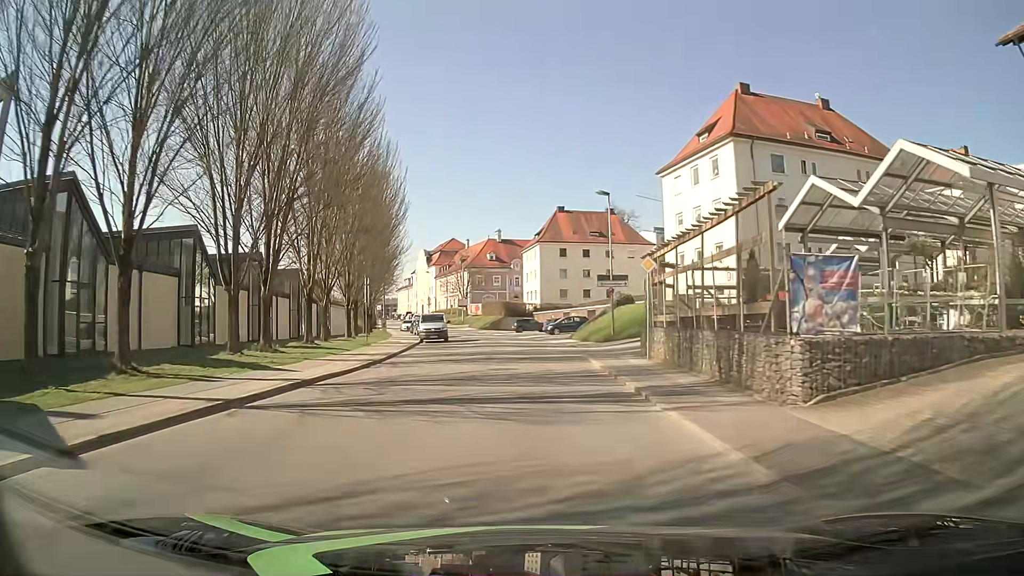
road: tertiary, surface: asphalt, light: Day
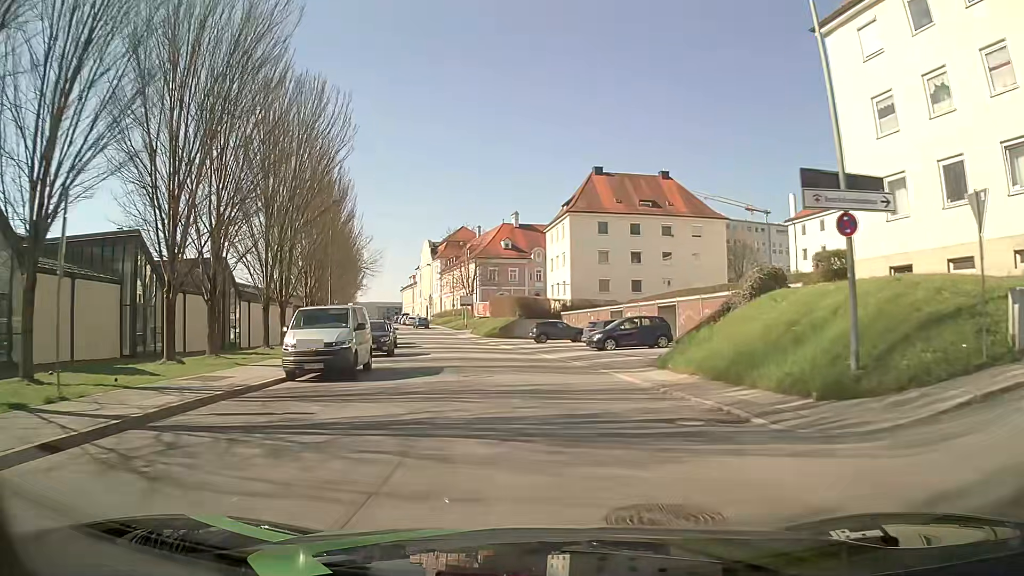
(-0.7, +27.1) m; -3°
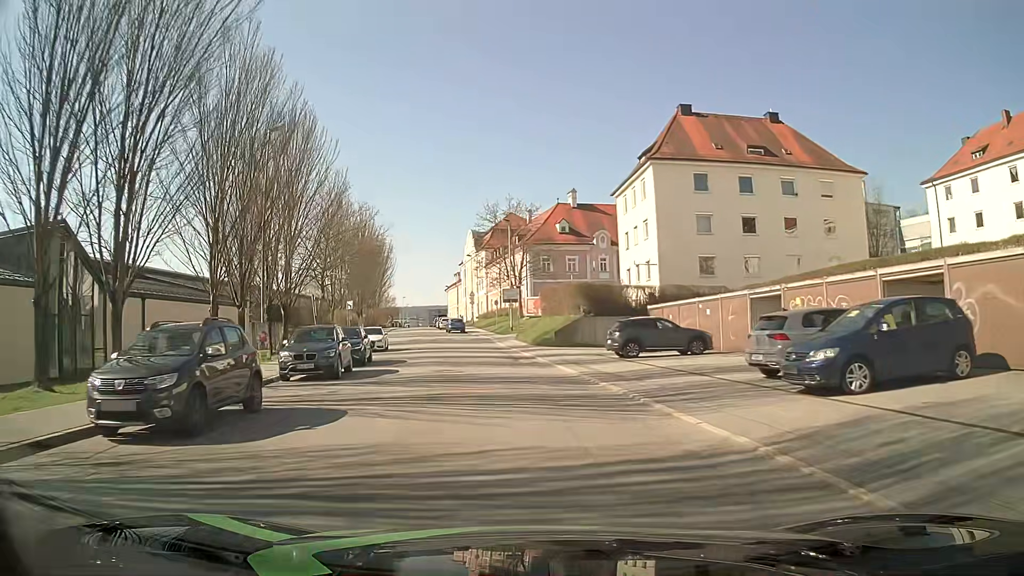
(-0.6, +20.5) m; -4°
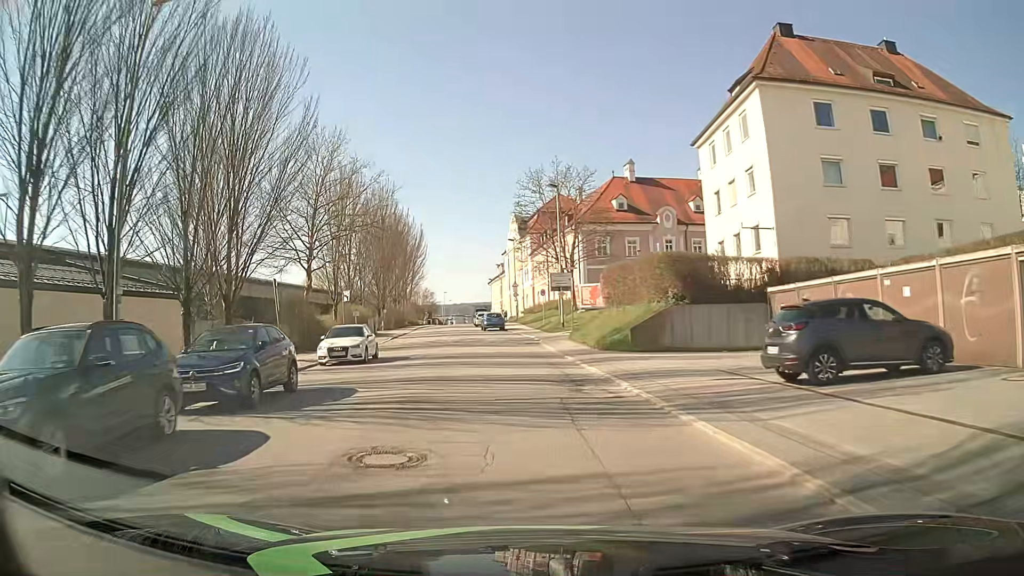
(-0.5, +13.8) m; -4°
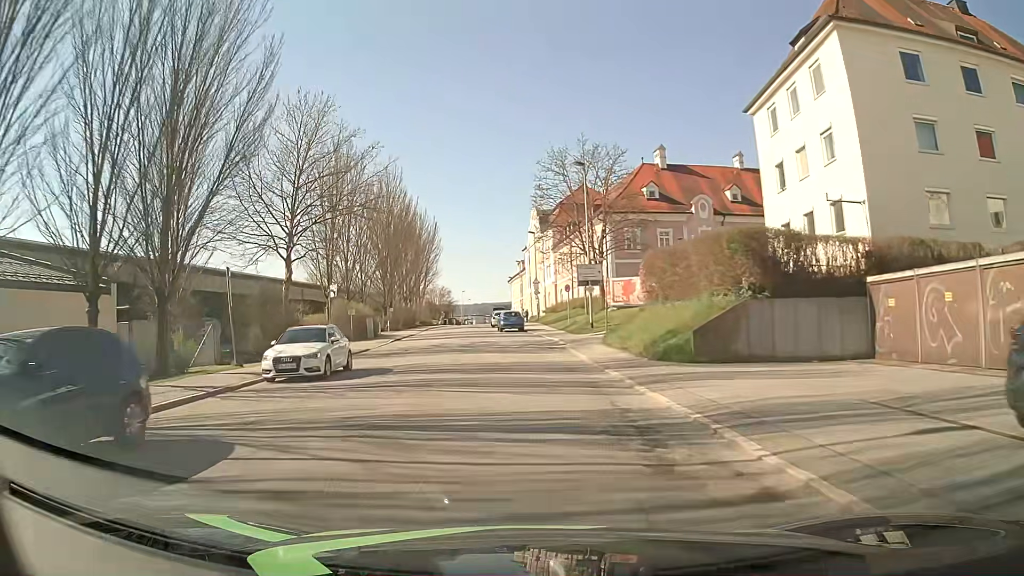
(-0.1, +6.9) m; -2°
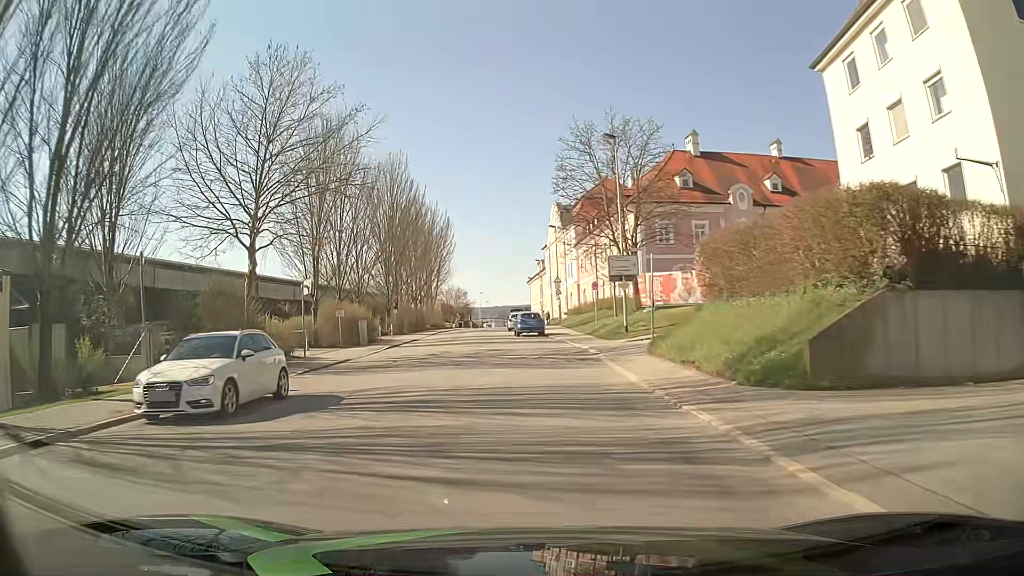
(-0.1, +6.9) m; -2°
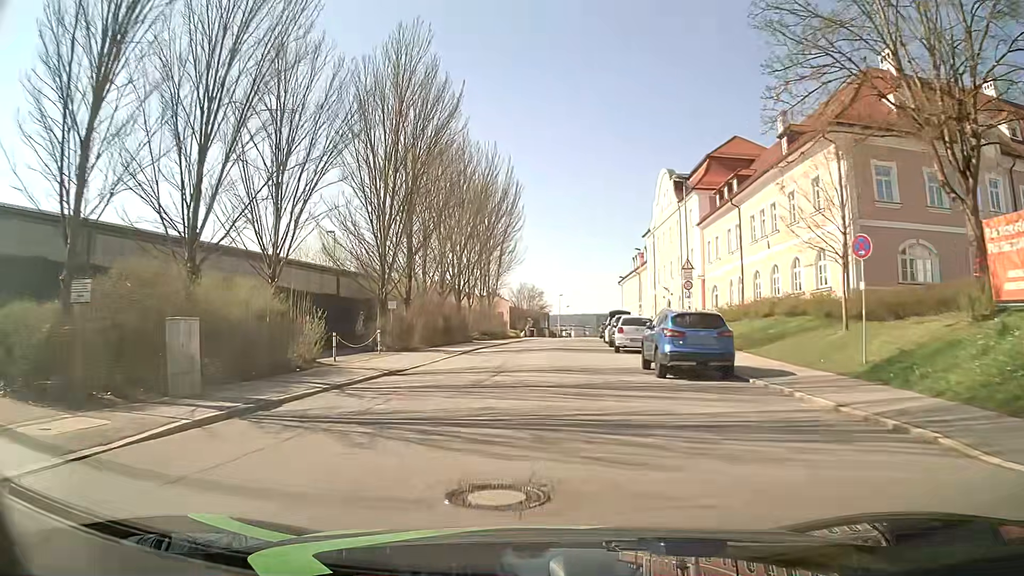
(-2.0, +27.4) m; -7°
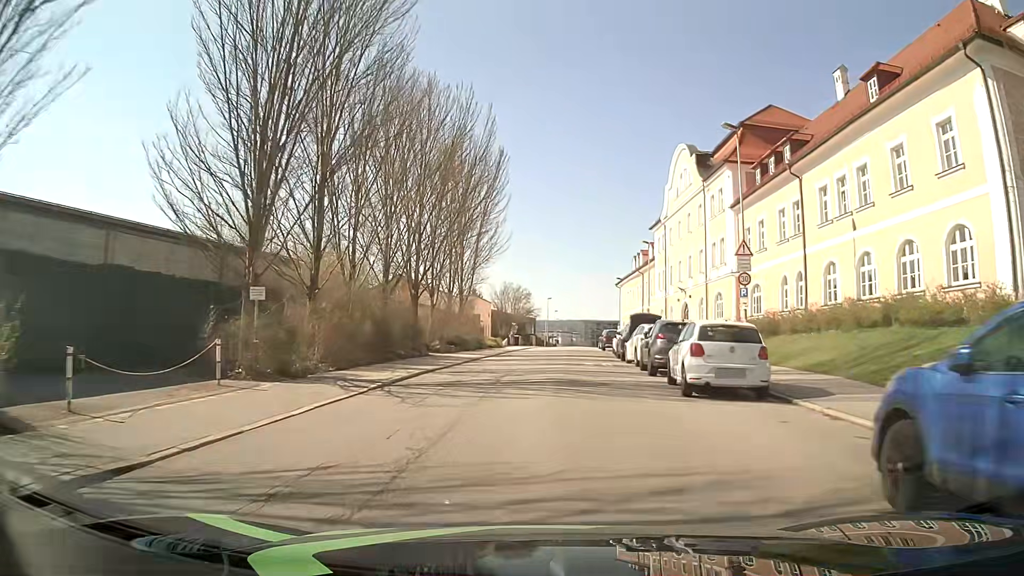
(+0.1, +13.5) m; +1°
(0, +10) (+1, +20) (+1, +30) (+2, +40) (+3, +50) (+4, +60) (+5, +70) (+7, +80) (+8, +90) (+8, +100) m
